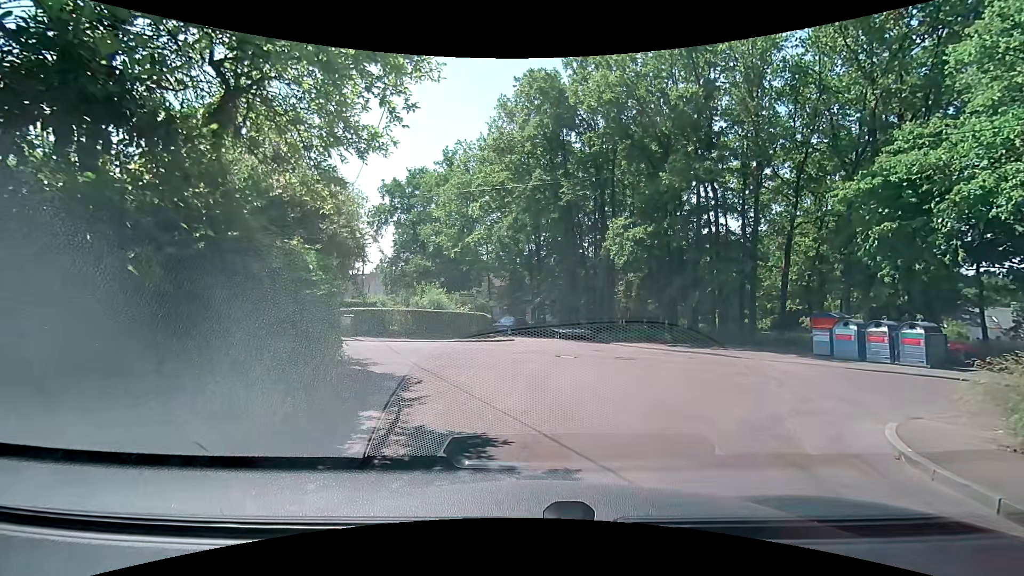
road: residential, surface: asphalt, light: Day
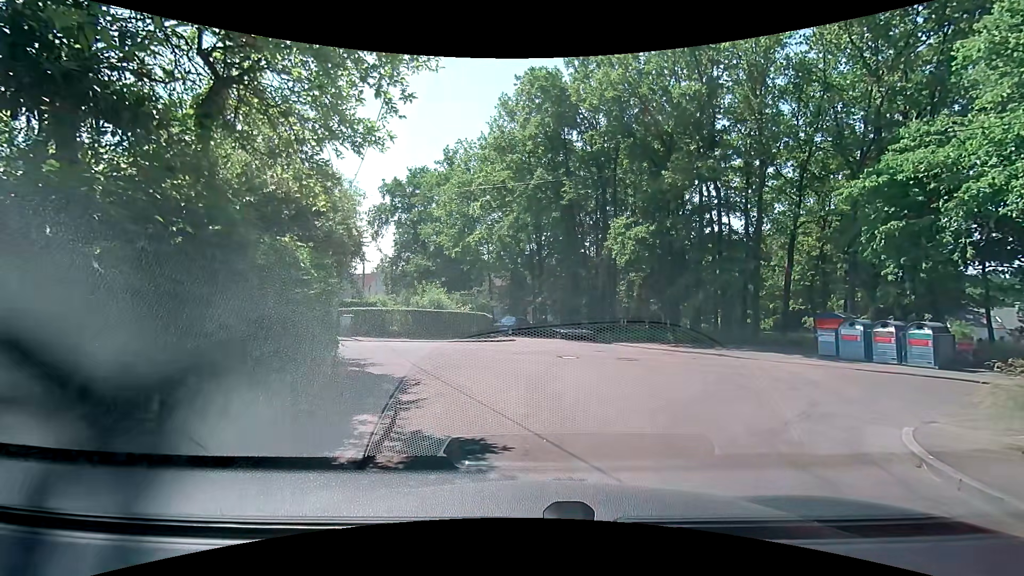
(0.0, +0.3) m; 0°
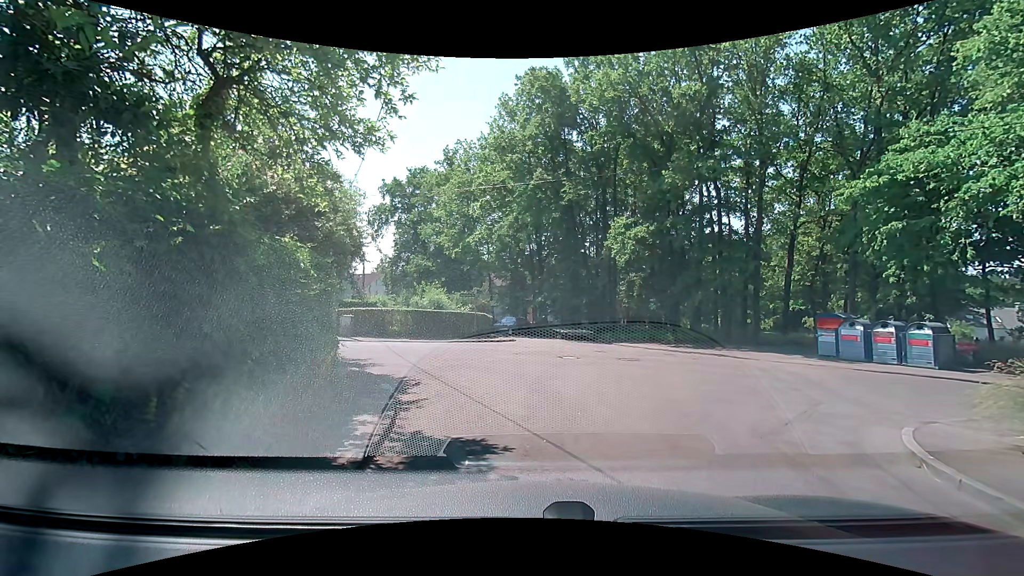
(0.0, +0.1) m; 0°
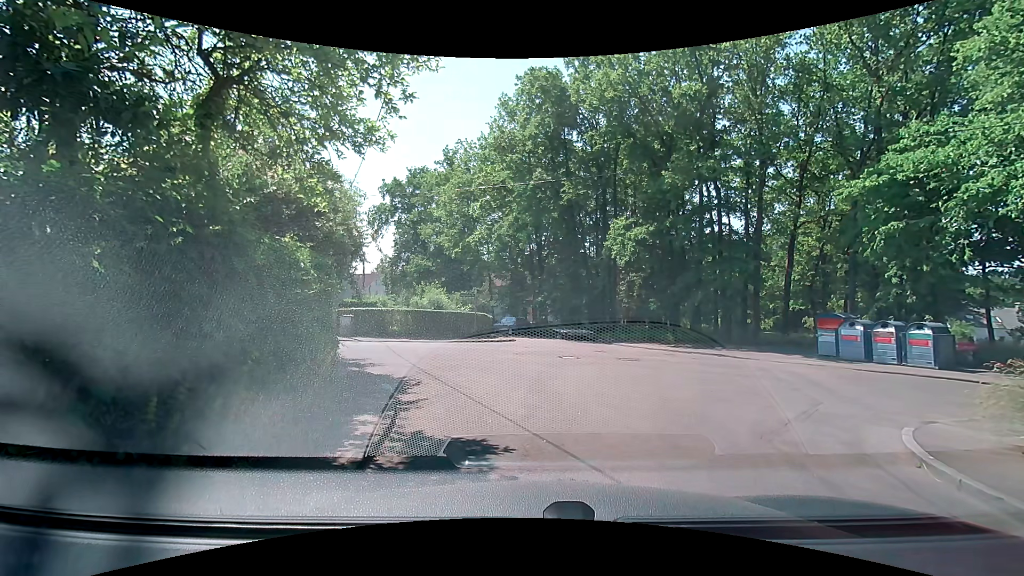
(0.0, 0.0) m; 0°
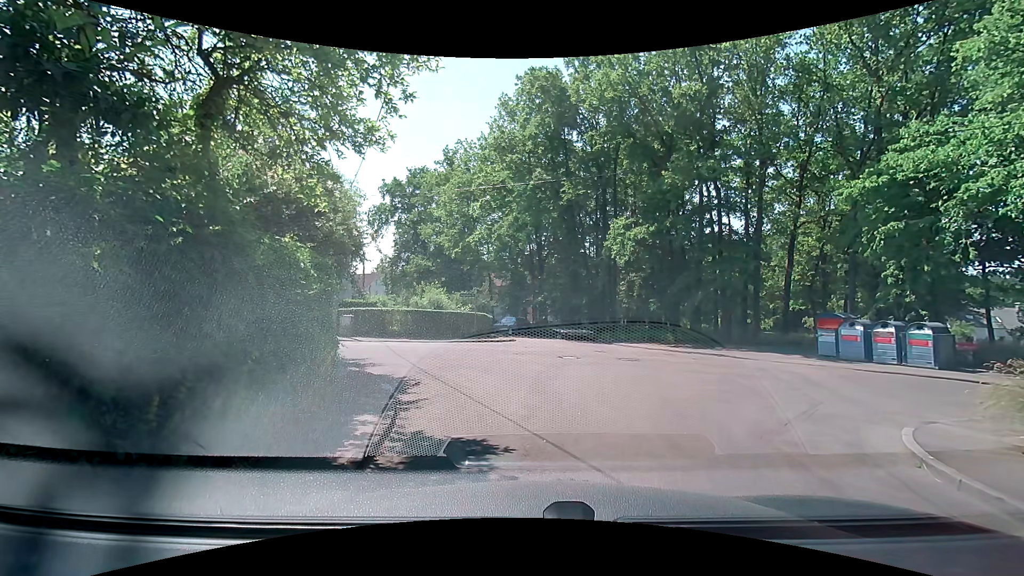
(0.0, 0.0) m; 0°
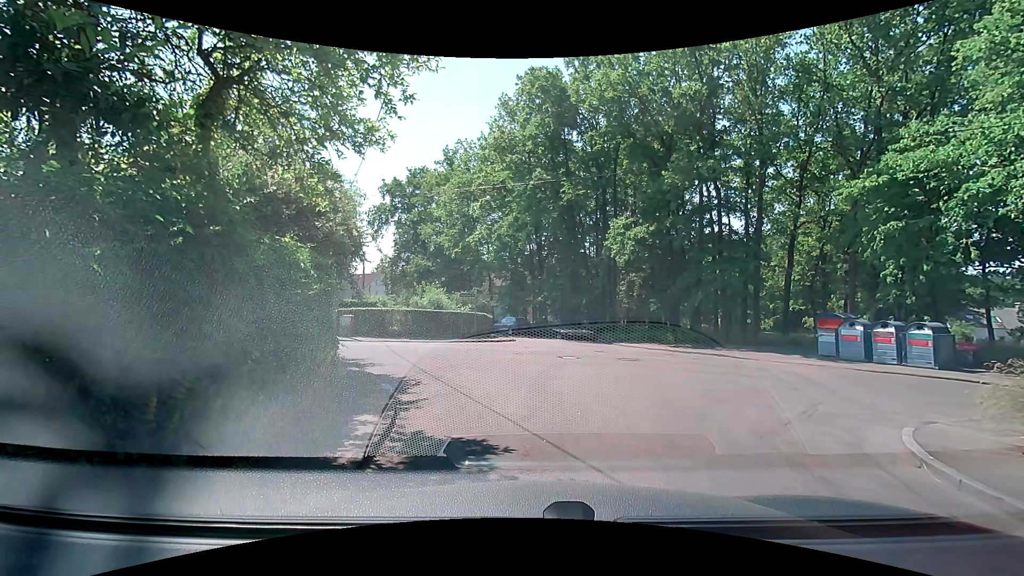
(0.0, 0.0) m; 0°
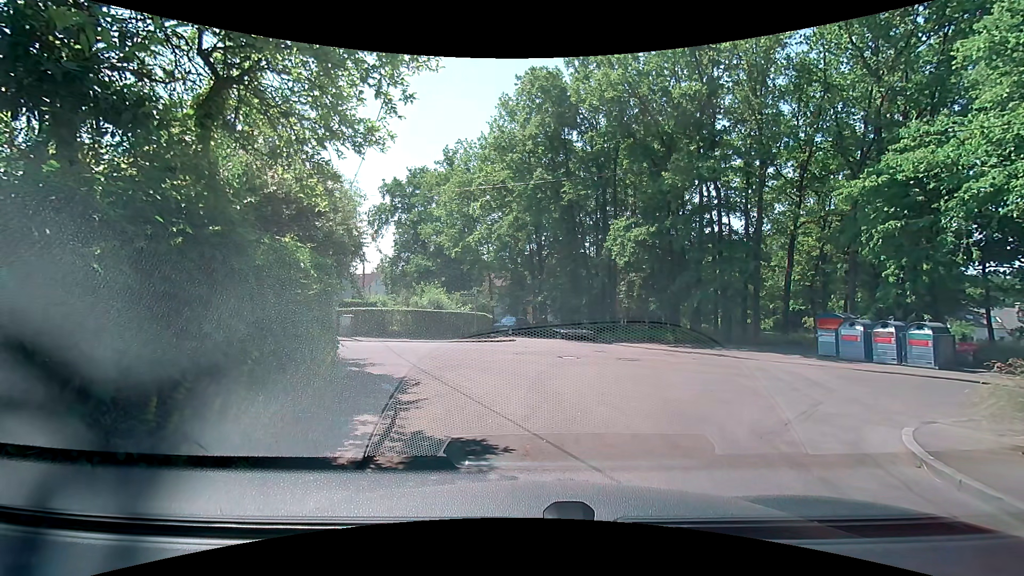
(0.0, 0.0) m; 0°
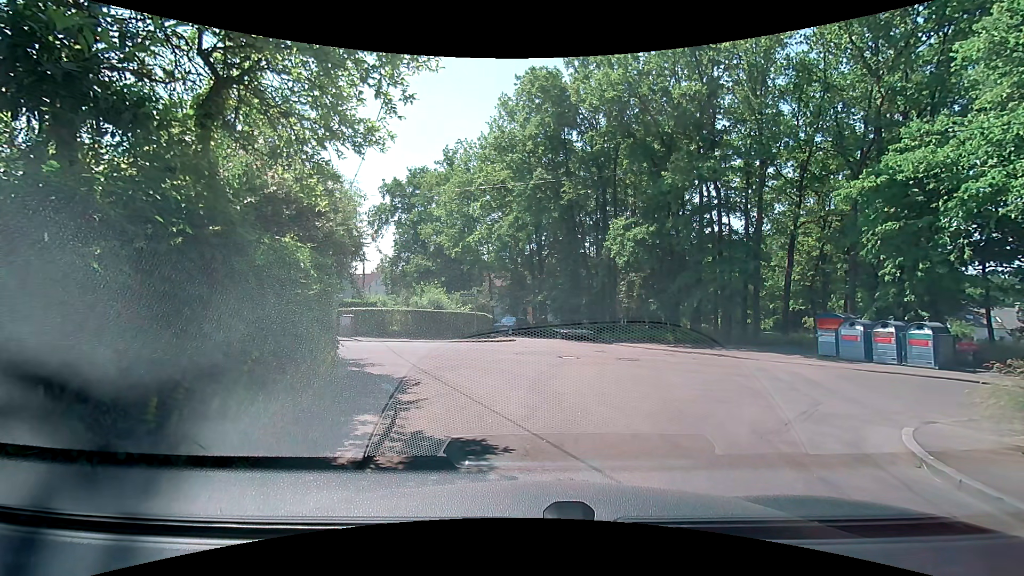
(0.0, 0.0) m; 0°
